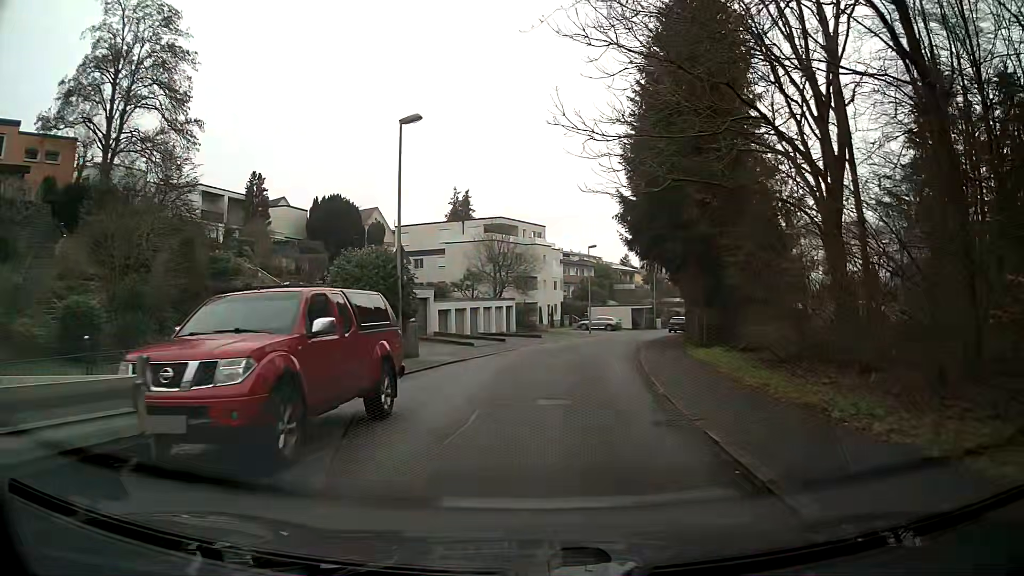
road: residential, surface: asphalt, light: Day
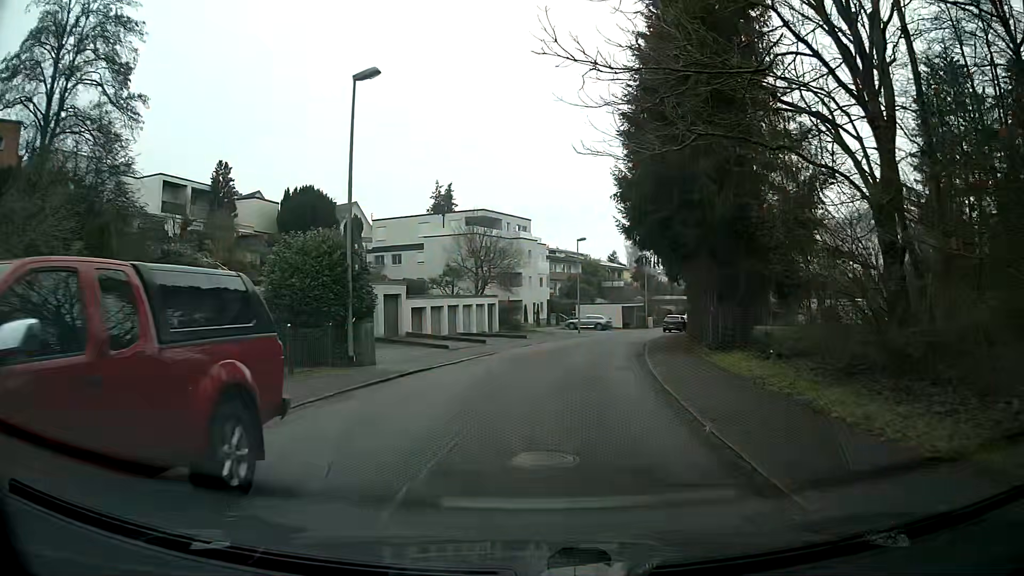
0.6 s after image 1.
(0.0, +4.5) m; +1°
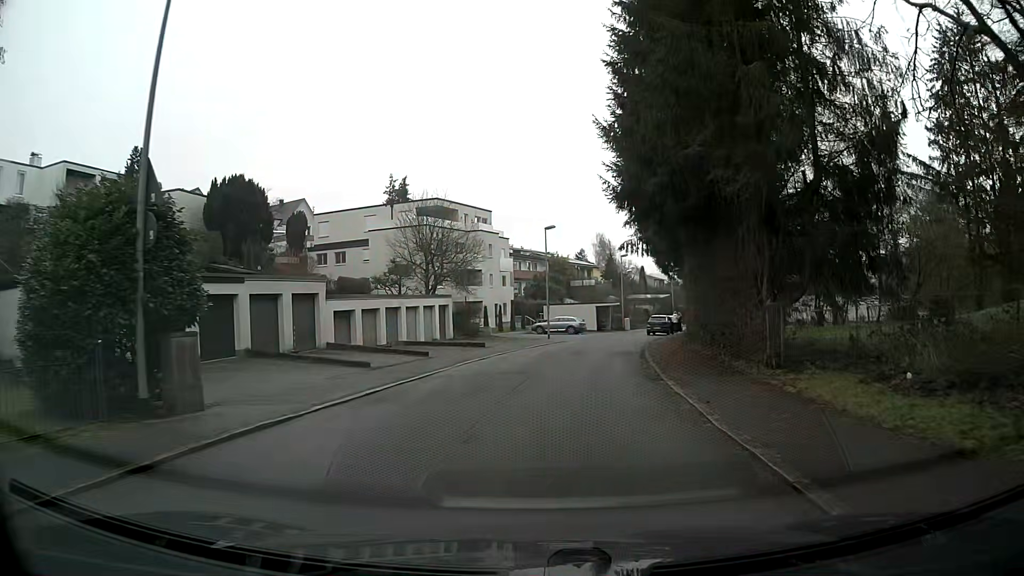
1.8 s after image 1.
(+0.2, +8.9) m; +3°
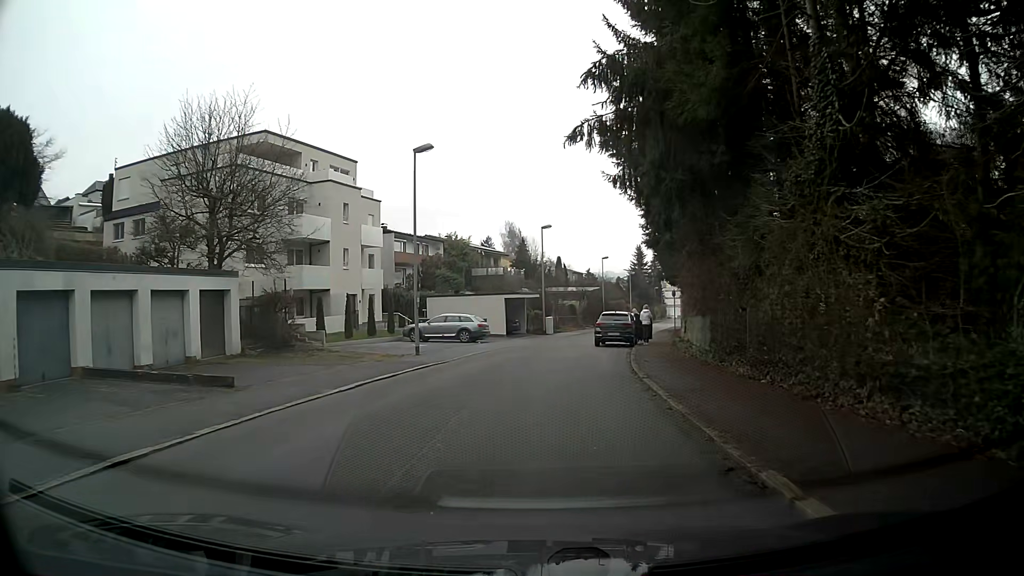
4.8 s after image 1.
(+1.6, +22.2) m; +7°
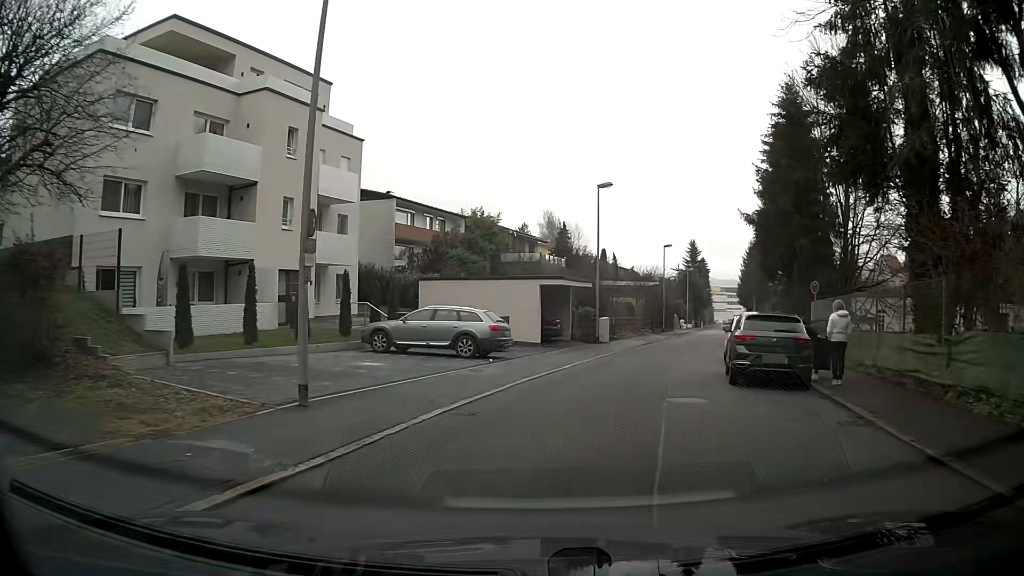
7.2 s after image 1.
(-0.5, +16.1) m; -2°
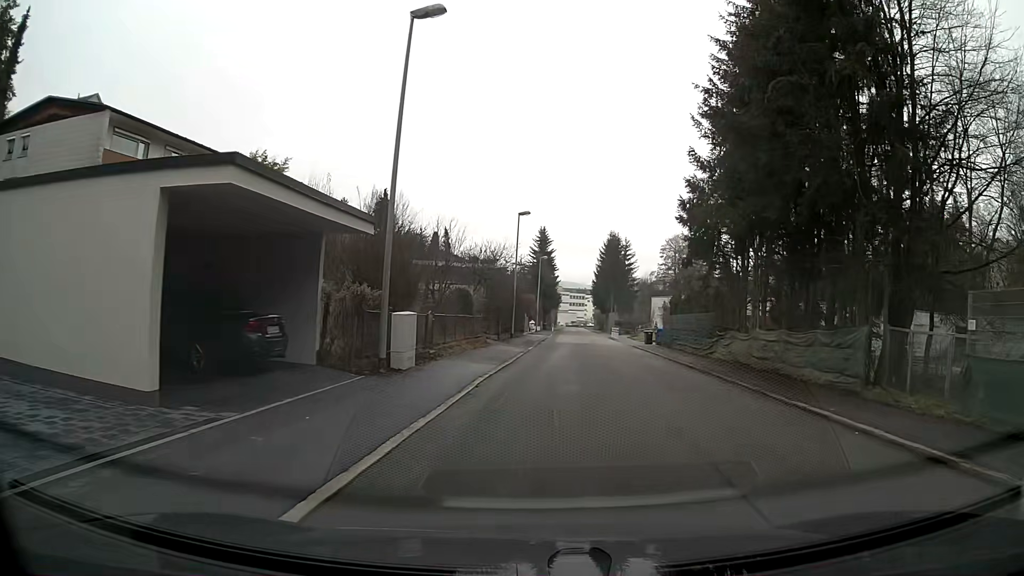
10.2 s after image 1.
(+2.4, +20.0) m; +14°
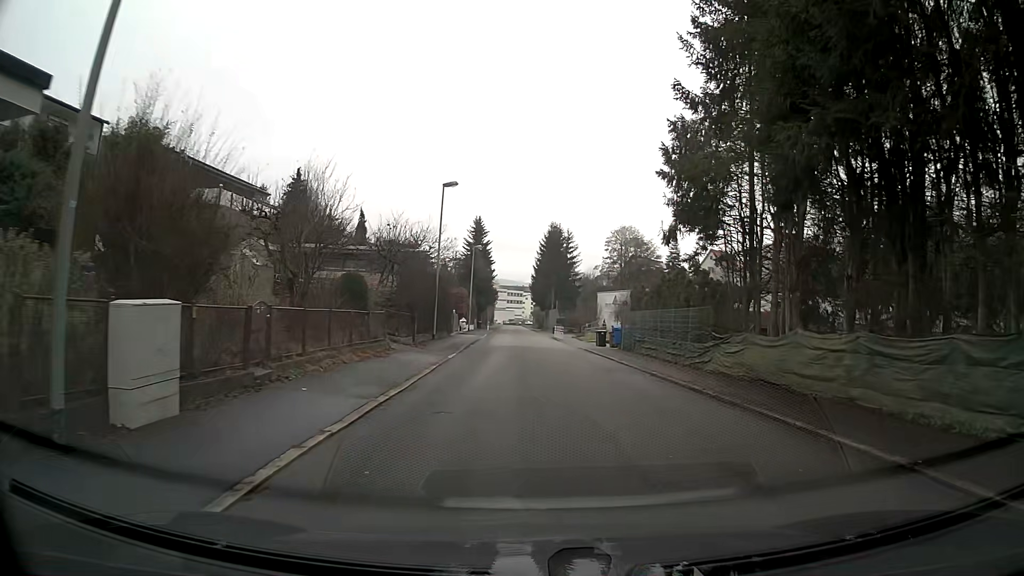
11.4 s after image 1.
(+0.4, +8.9) m; +5°
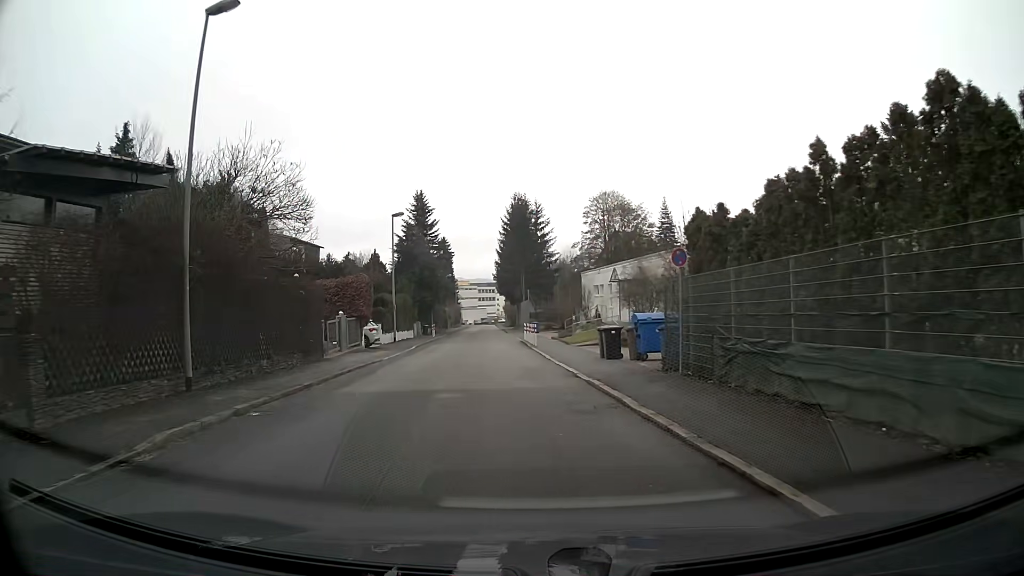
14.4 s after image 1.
(+0.8, +22.4) m; 0°
(0, +10) (-1, +20) (-1, +30) (-2, +40) (-2, +50) (-3, +60) (-3, +70) (-4, +80) (-4, +90) (-5, +100) m
